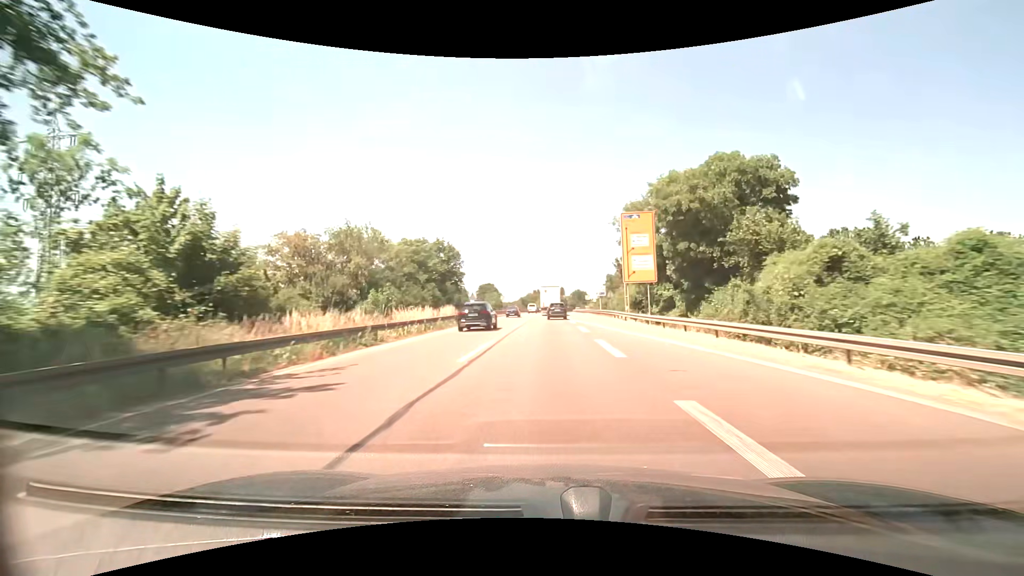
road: trunk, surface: asphalt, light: Day
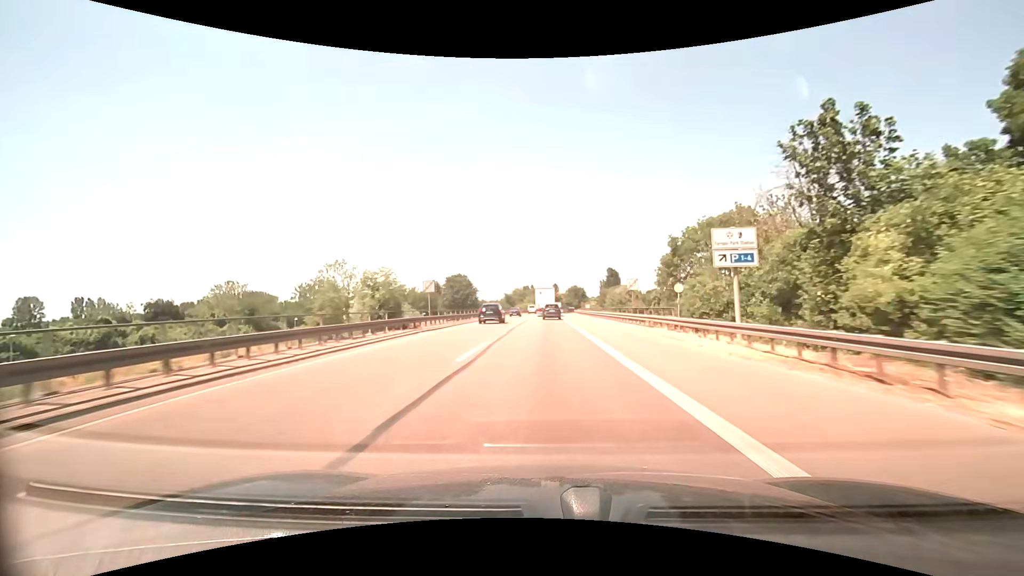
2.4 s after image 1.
(+0.5, +50.9) m; +1°
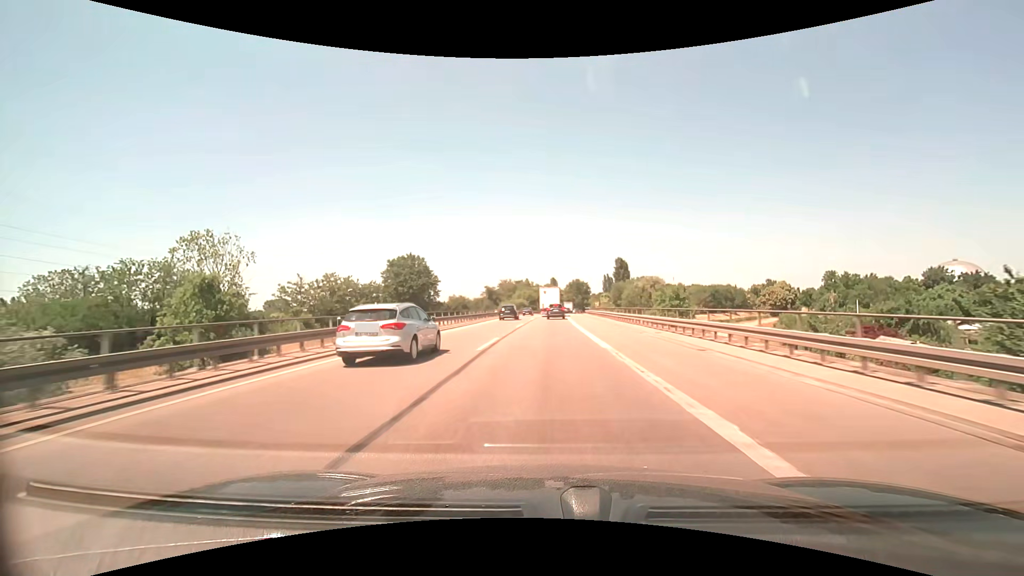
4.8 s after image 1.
(+0.1, +50.6) m; +1°
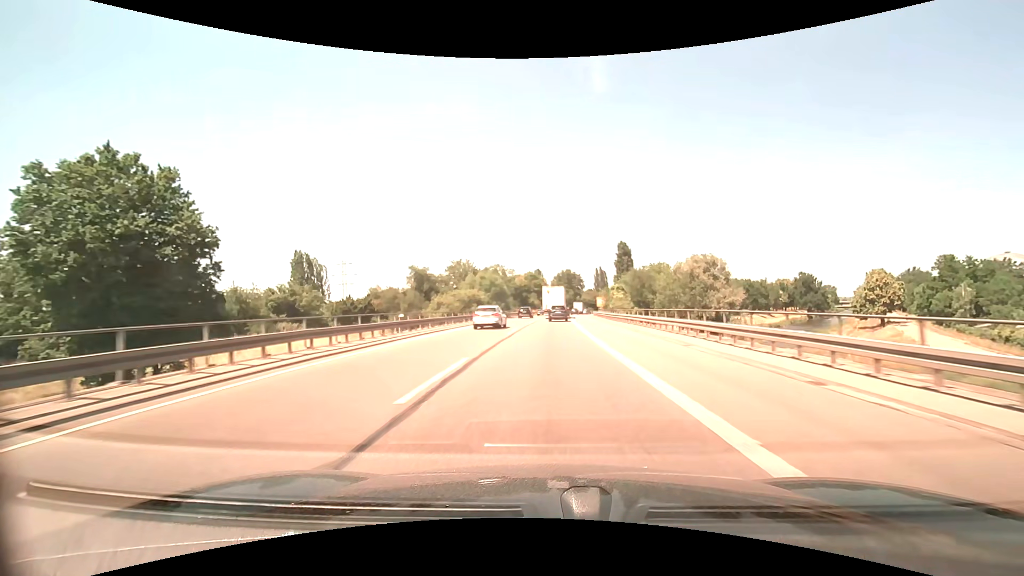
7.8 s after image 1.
(+0.8, +61.8) m; +2°
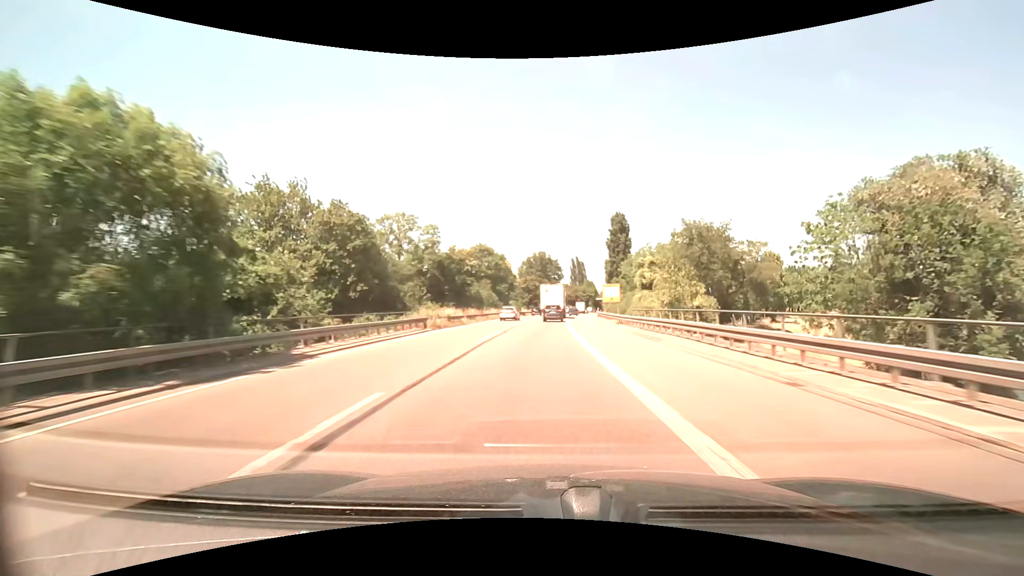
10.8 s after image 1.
(+1.5, +58.9) m; +3°
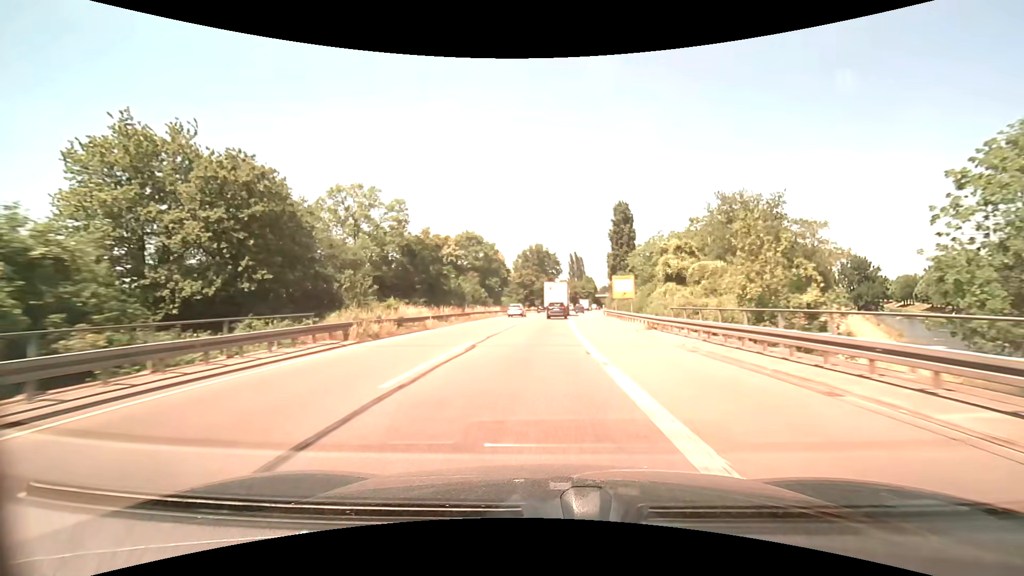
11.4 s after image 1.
(+0.1, +11.6) m; +1°
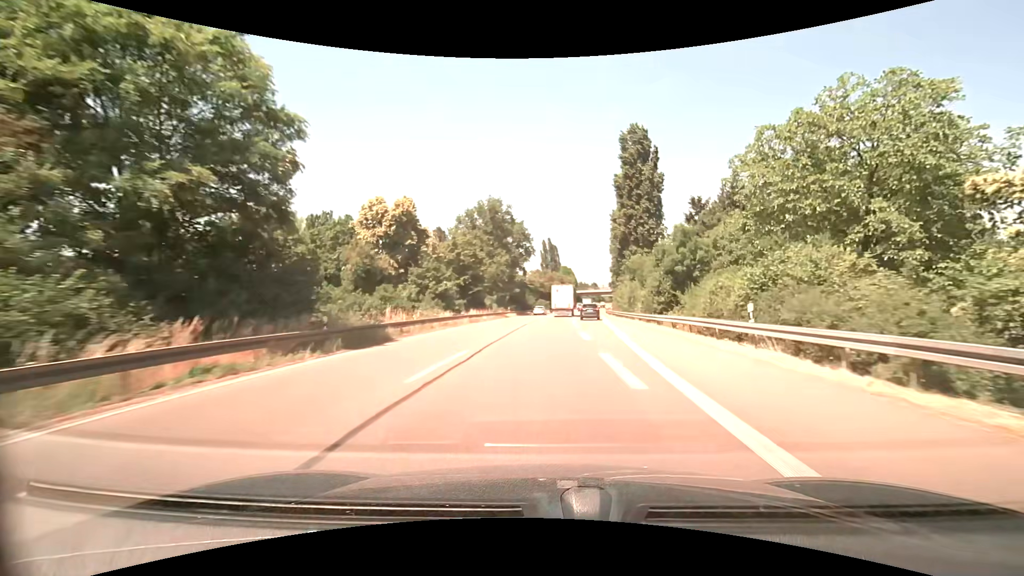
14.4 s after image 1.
(+1.3, +58.1) m; +4°
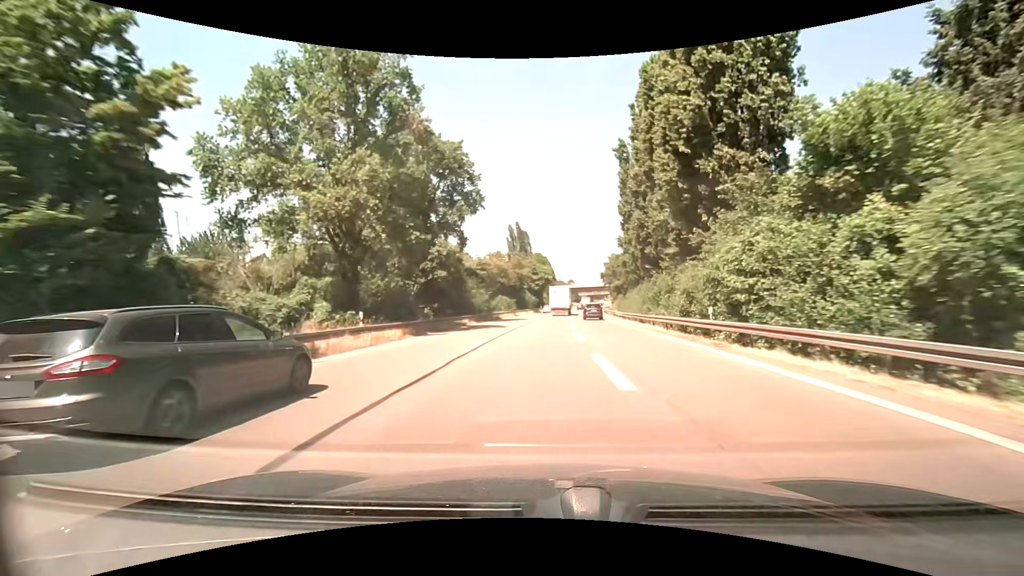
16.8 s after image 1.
(+1.3, +48.4) m; +3°
(0, +10) (0, +20) (0, +30) (+1, +40) (+1, +50) (+2, +60) (+2, +70) (+3, +80) (+4, +90) (+5, +100) m
